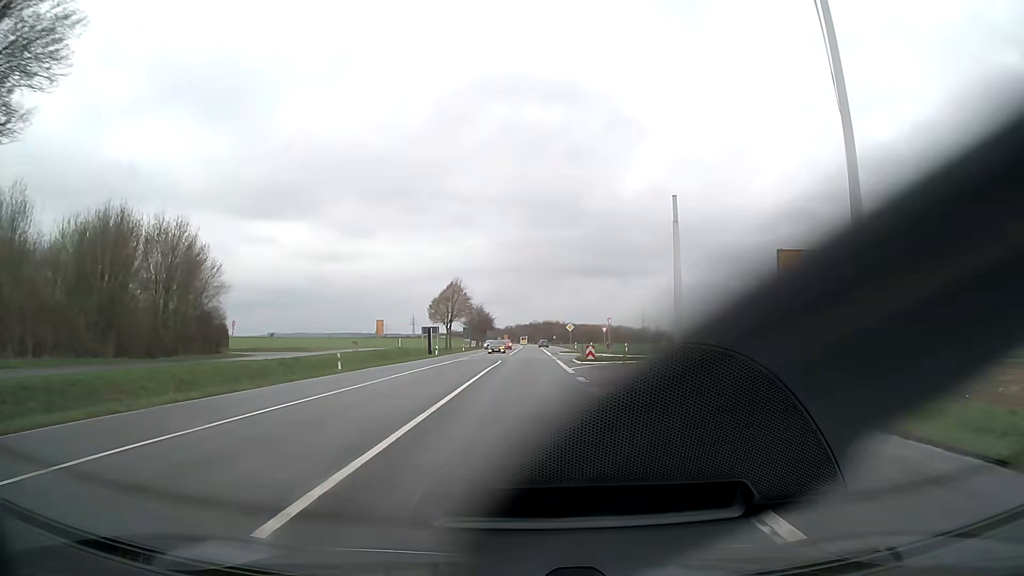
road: primary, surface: asphalt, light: Day
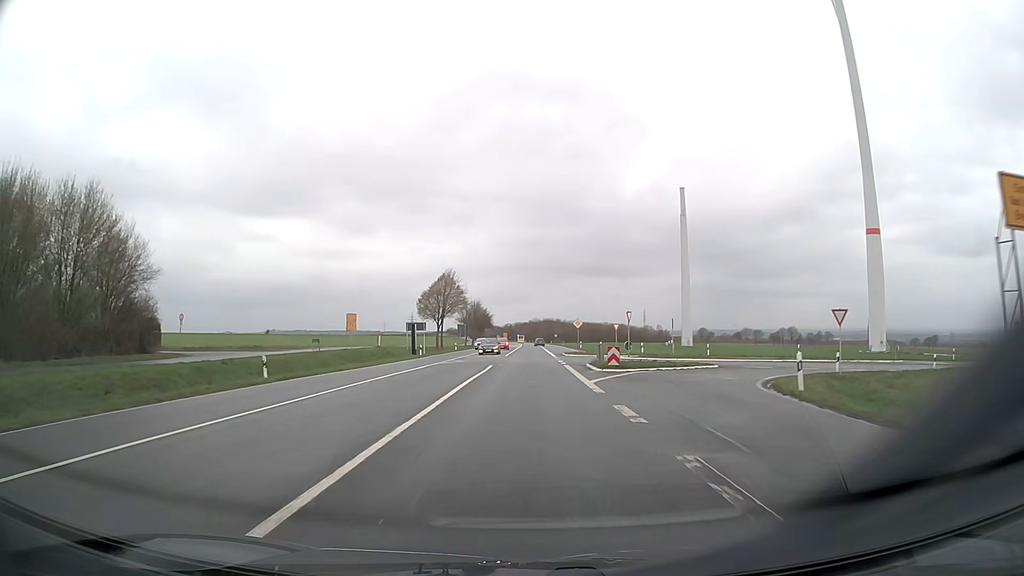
(0.0, +10.7) m; 0°
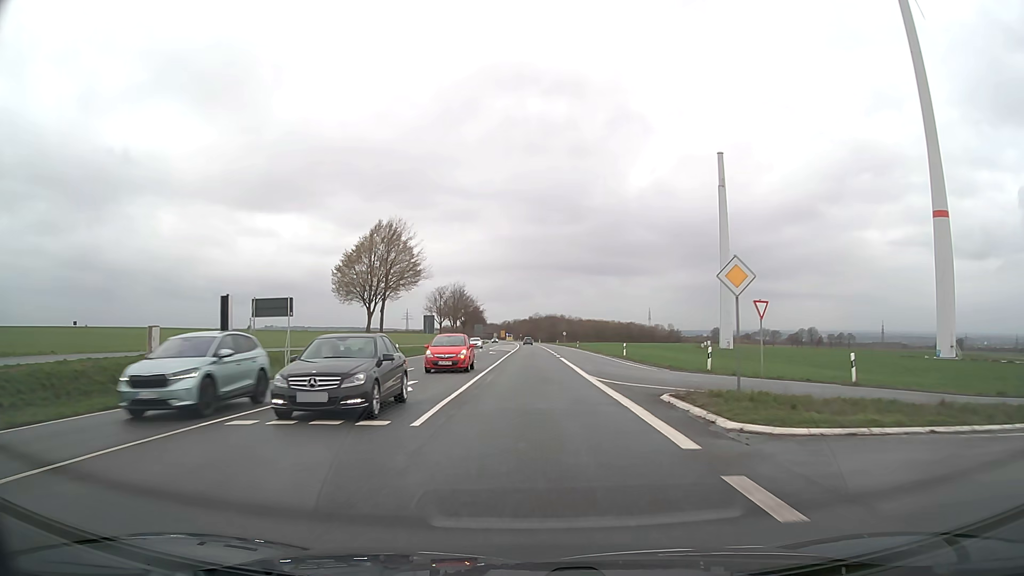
(-0.1, +42.9) m; 0°
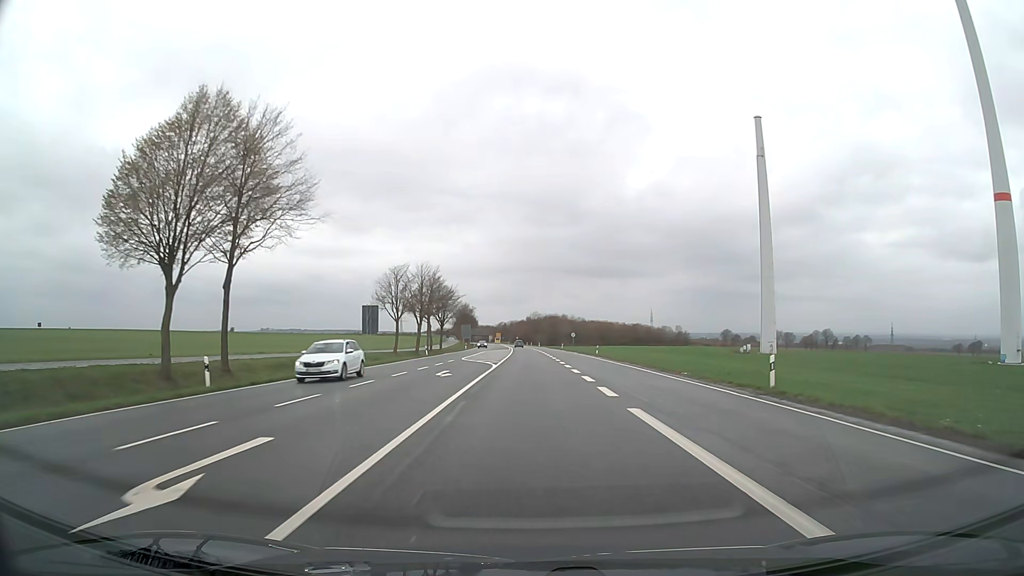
(+0.1, +32.2) m; 0°
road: trunk
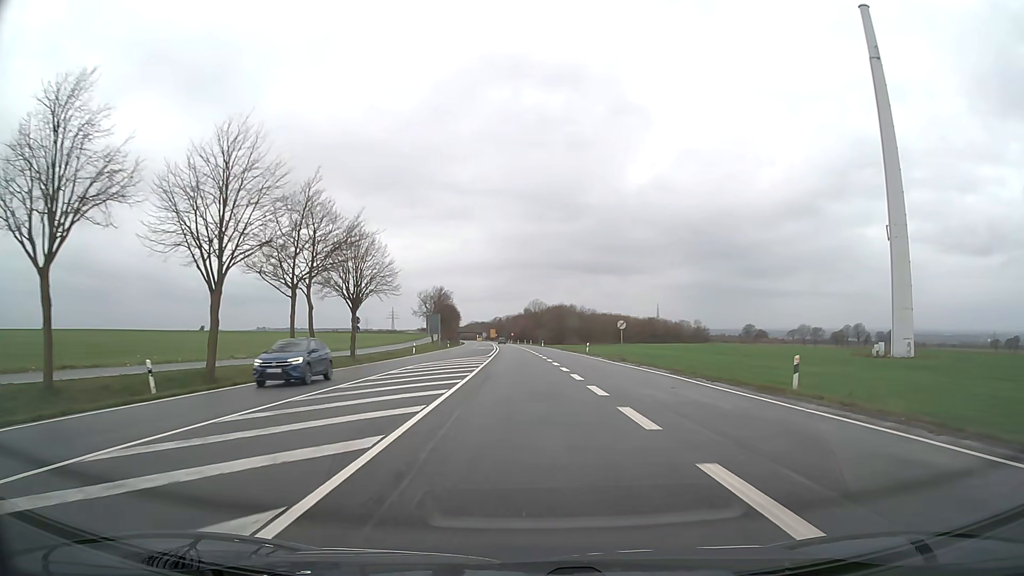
(0.0, +53.7) m; 0°
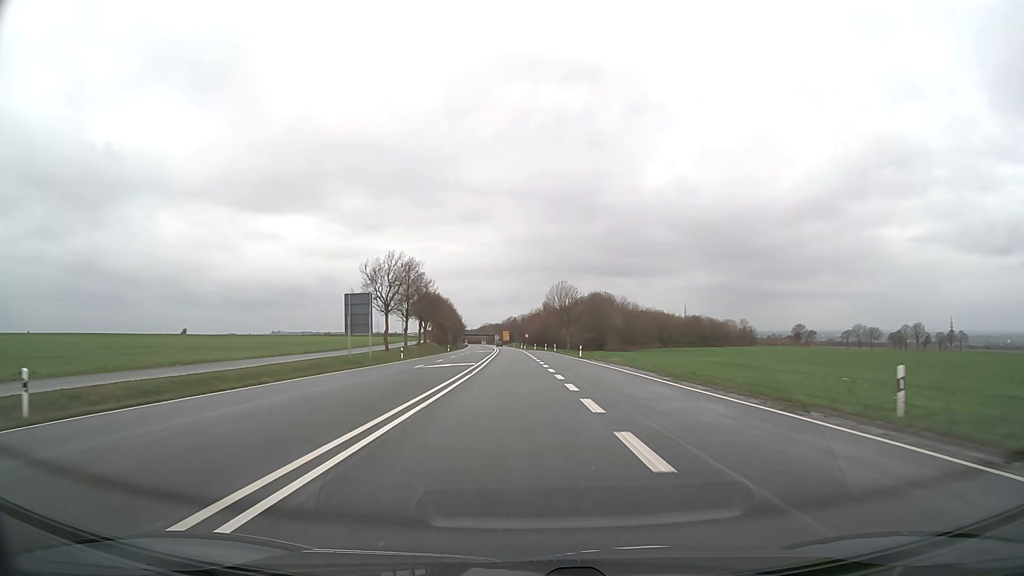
(-0.6, +56.2) m; -2°
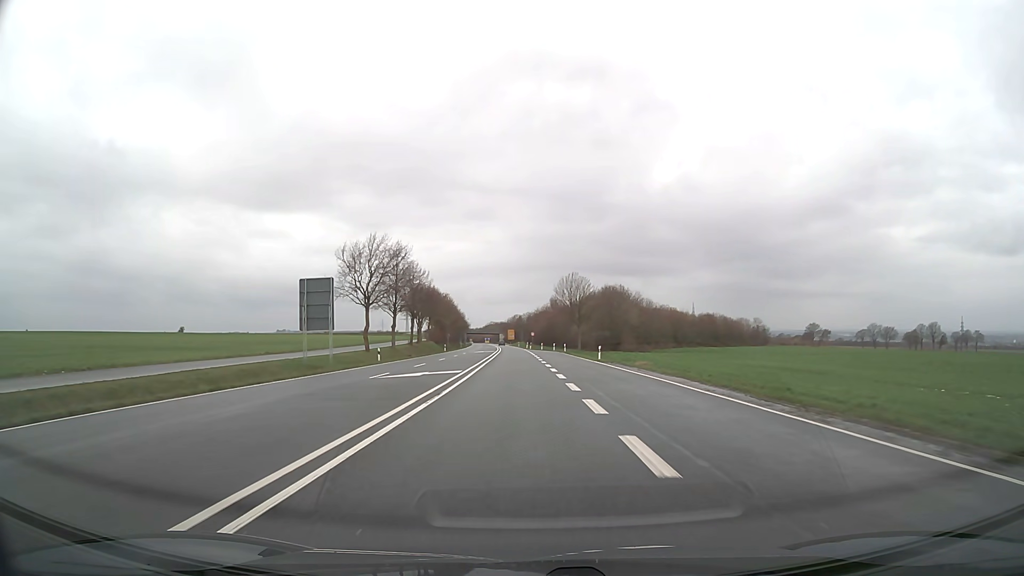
(0.0, +12.1) m; 0°
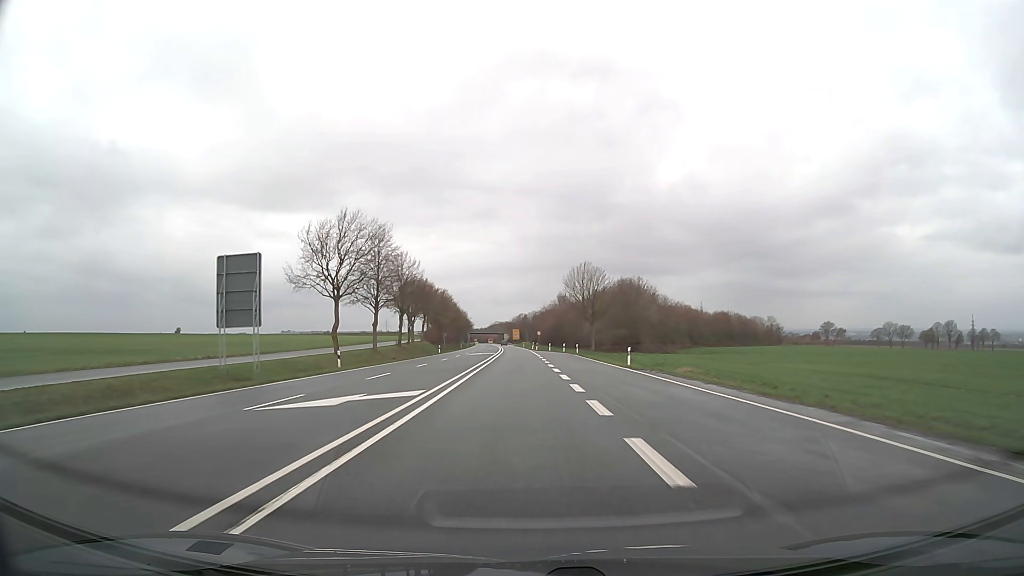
(-0.1, +12.4) m; 0°
(0, +10) (0, +20) (0, +30) (0, +40) (-1, +50) (-1, +60) (-1, +70) (-2, +80) (-2, +90) (-2, +100) m
